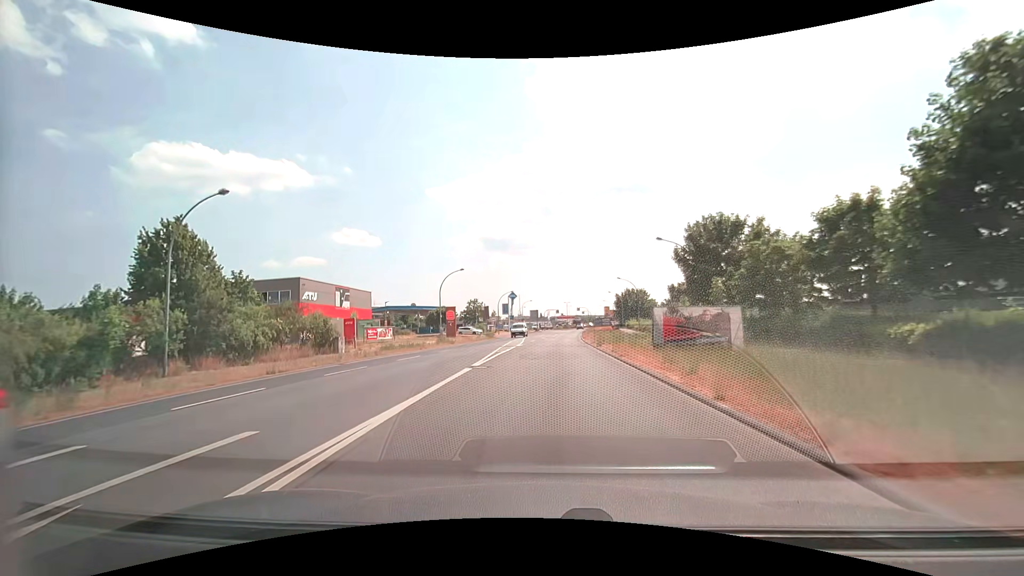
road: tertiary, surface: asphalt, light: Day
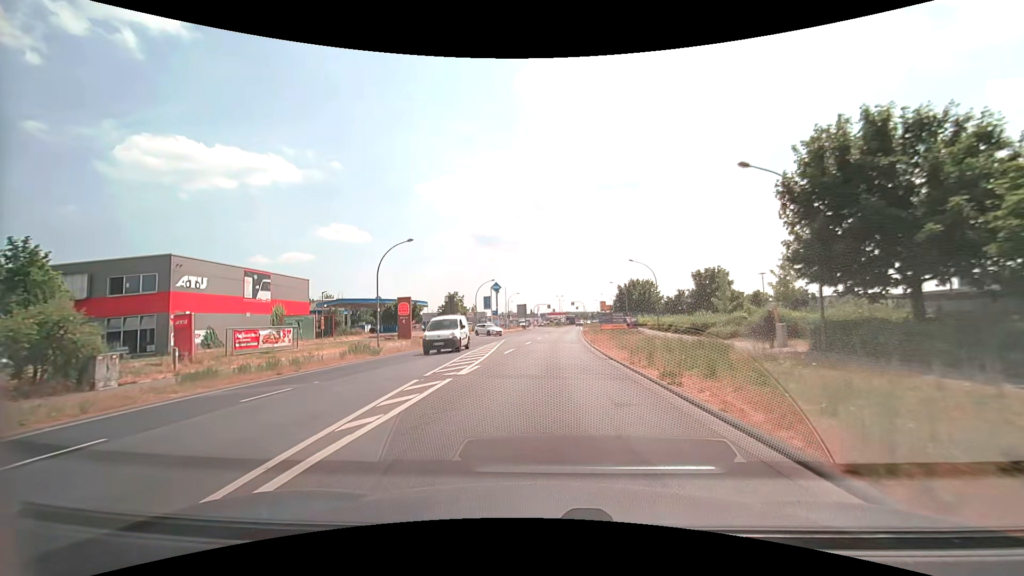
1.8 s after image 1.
(+0.2, +17.7) m; +2°
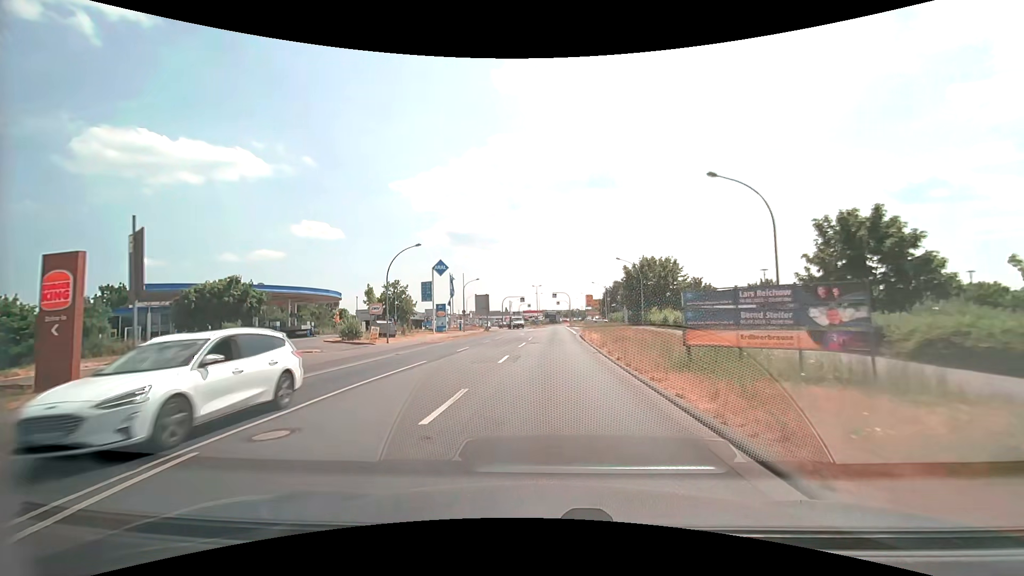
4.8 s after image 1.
(+0.3, +32.4) m; +2°
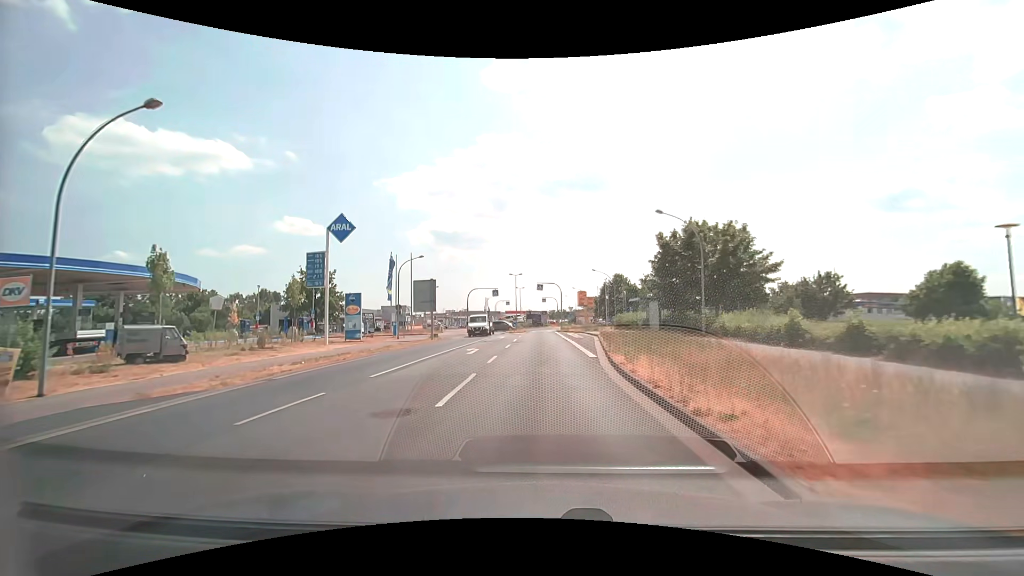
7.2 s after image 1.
(+0.5, +26.1) m; +2°
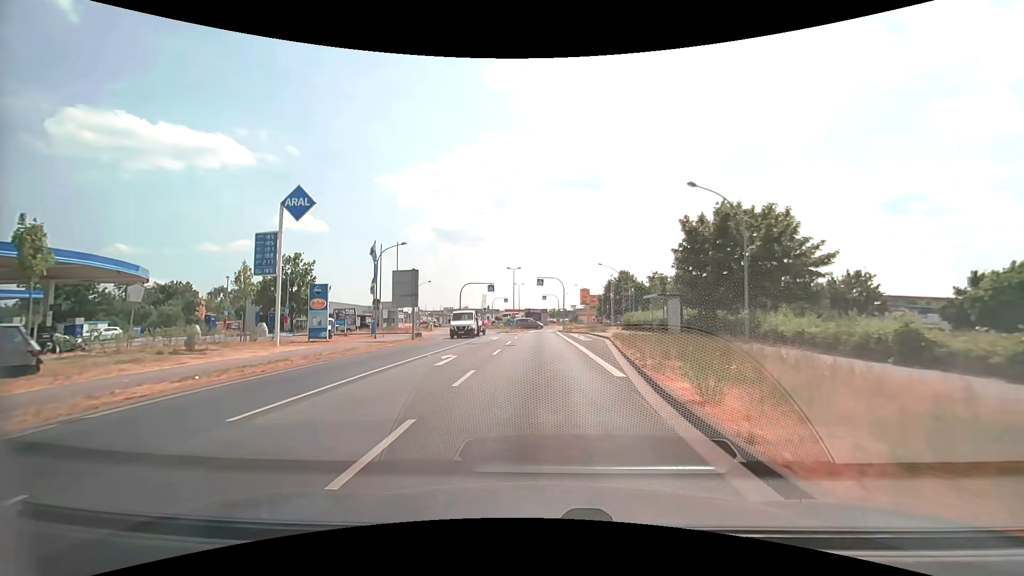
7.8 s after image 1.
(0.0, +6.3) m; -1°
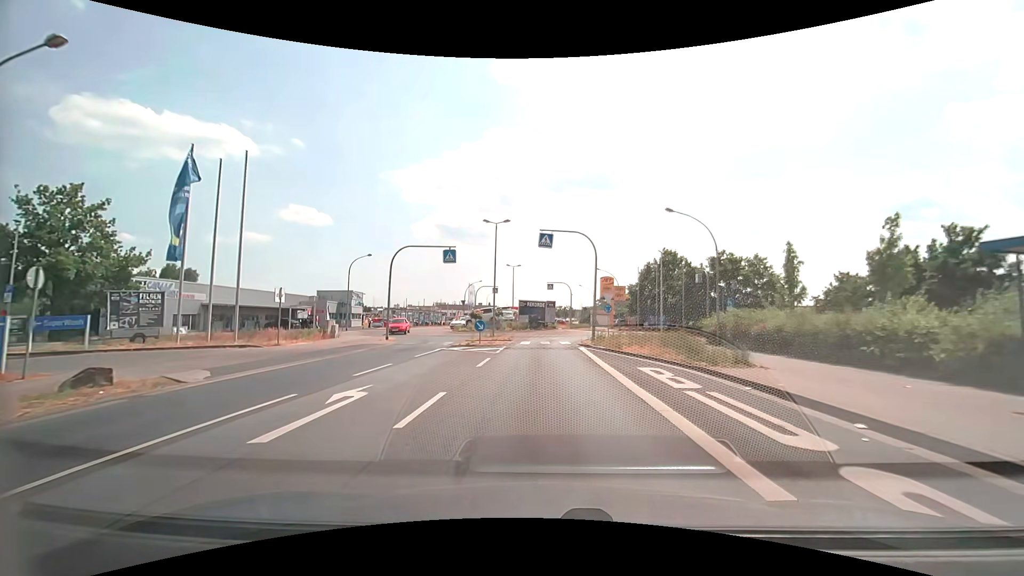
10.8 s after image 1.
(0.0, +29.7) m; 0°
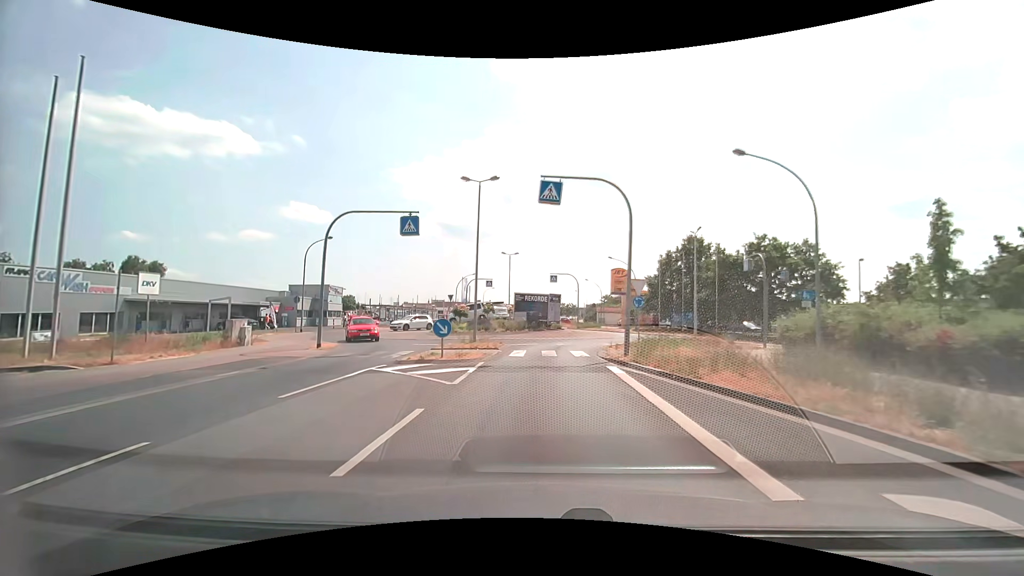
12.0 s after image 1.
(-0.1, +9.7) m; 0°
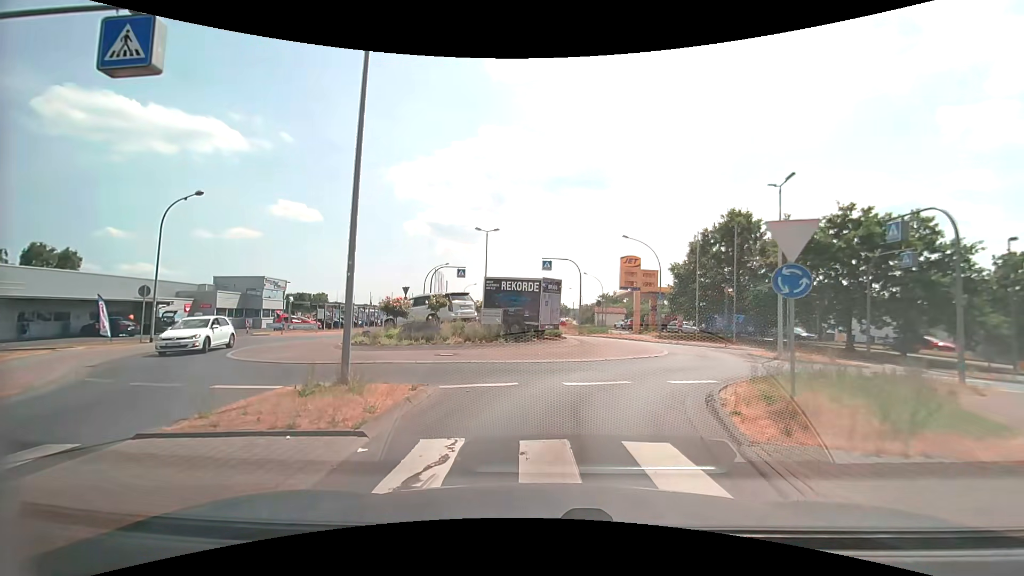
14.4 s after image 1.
(0.0, +14.4) m; 0°
(+1, +10) (+6, +18) (+15, +22) (+25, +23) (+35, +23) (+45, +23) (+55, +23) (+65, +23) (+75, +23) (+85, +23) m
